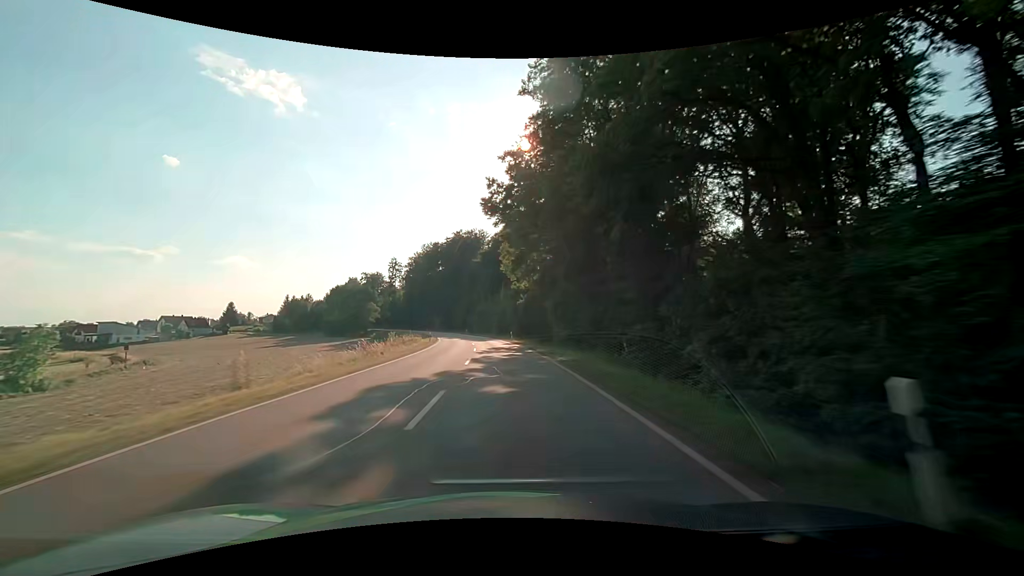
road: secondary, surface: asphalt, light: Day
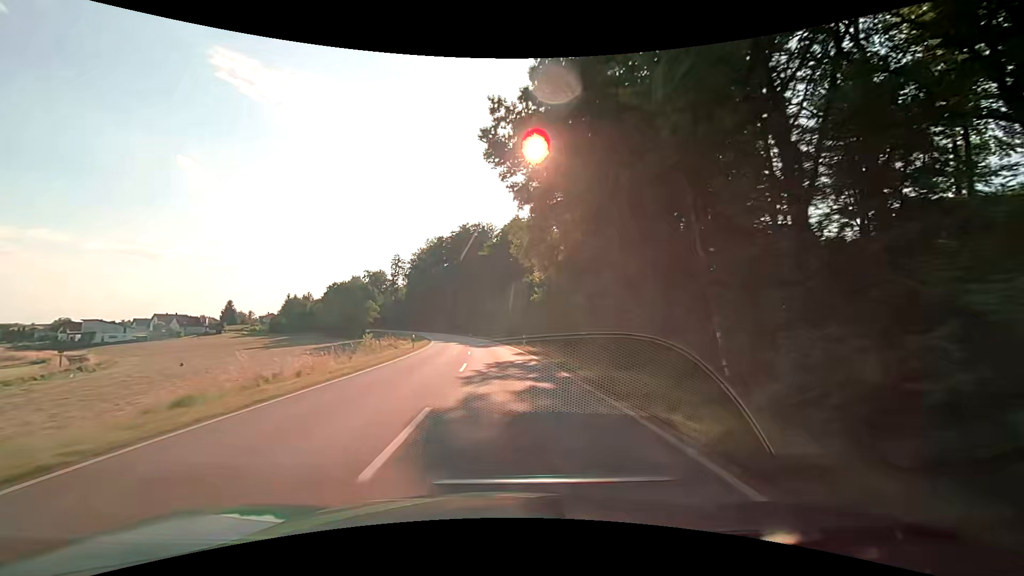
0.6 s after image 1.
(-0.1, +14.1) m; -1°
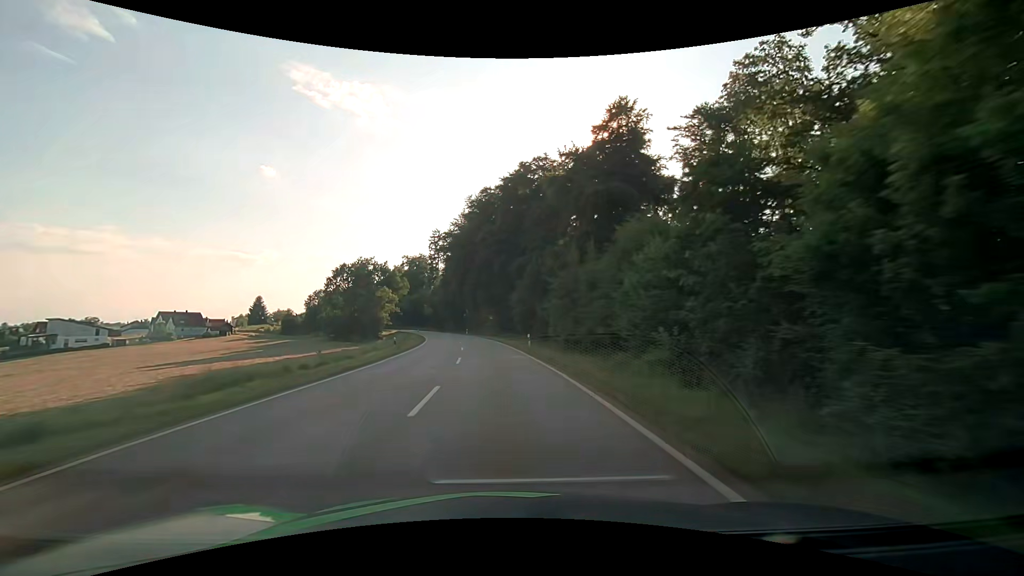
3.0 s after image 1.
(-3.2, +56.5) m; -7°
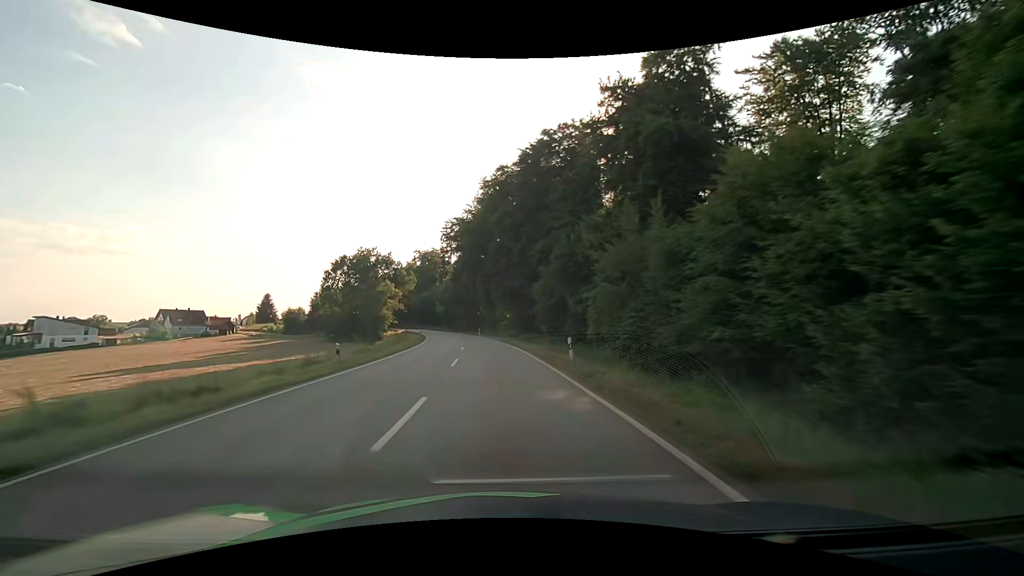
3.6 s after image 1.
(-0.3, +14.2) m; -2°
(0, +10) (0, +20) (-1, +30) (-2, +40) (-3, +50) (-5, +60) (-6, +70) (-8, +79) (-10, +89) (-12, +99) m
